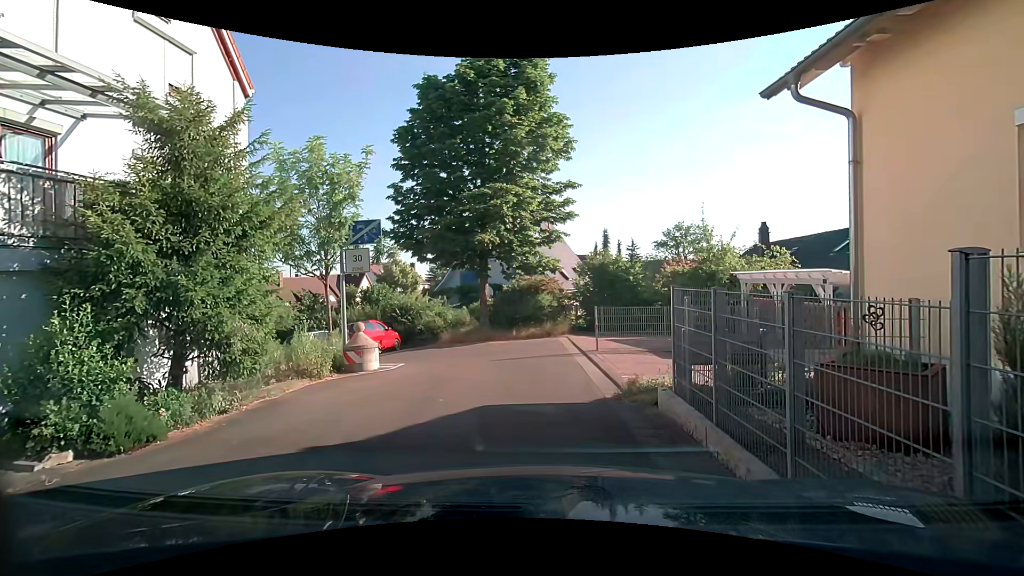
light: Day
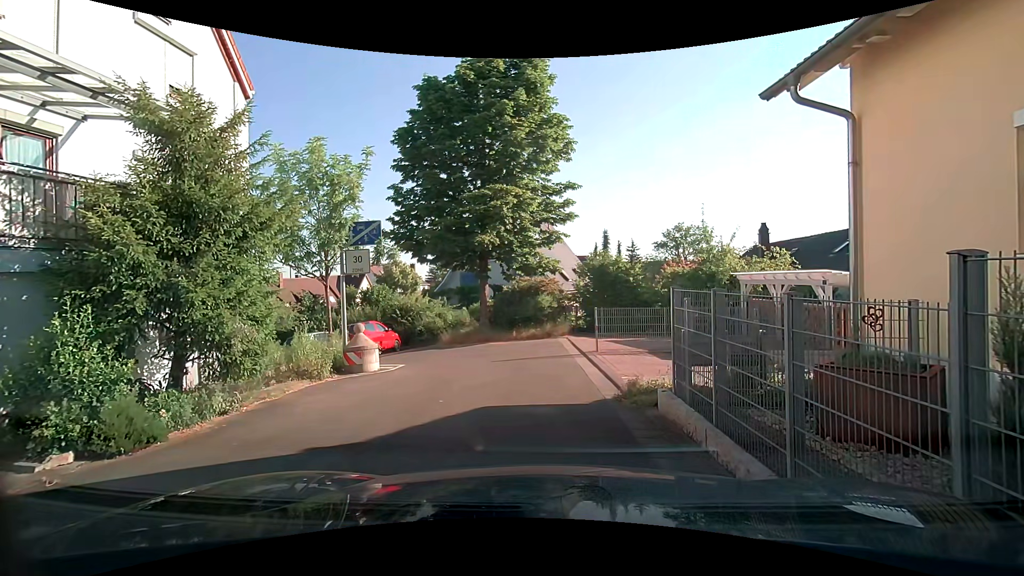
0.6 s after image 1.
(0.0, 0.0) m; 0°
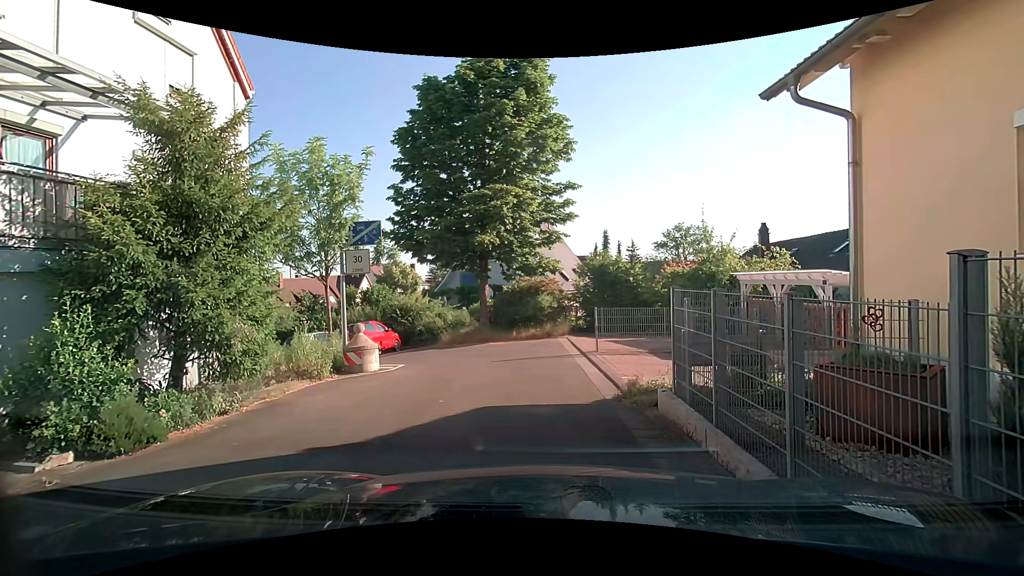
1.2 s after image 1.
(0.0, 0.0) m; 0°
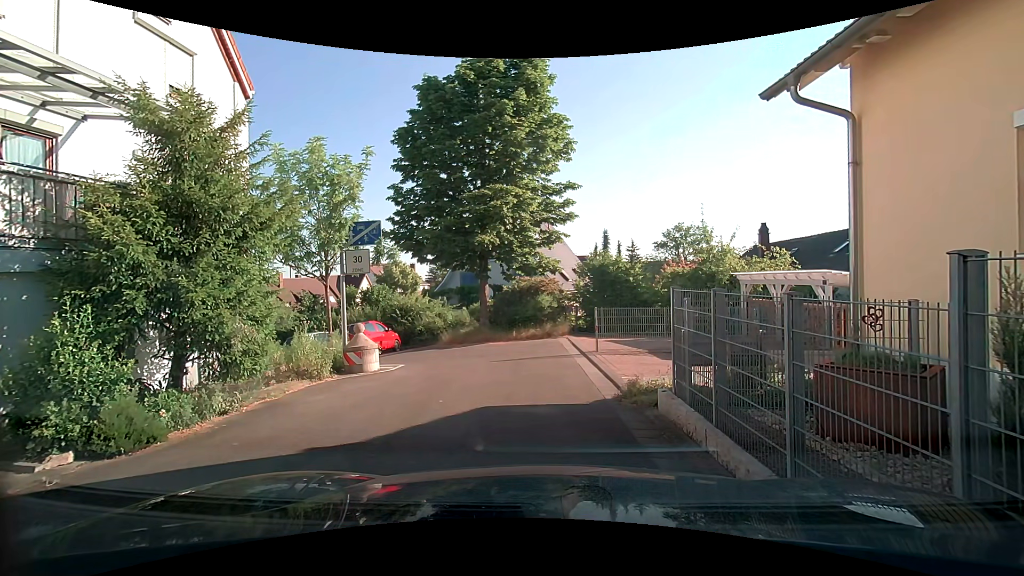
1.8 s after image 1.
(0.0, 0.0) m; 0°
